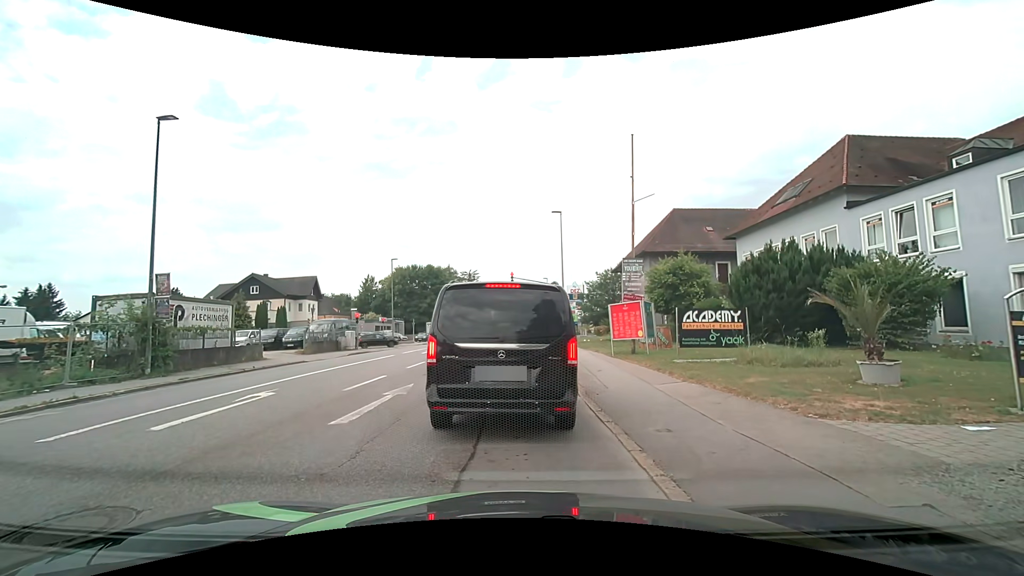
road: tertiary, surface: asphalt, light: Day
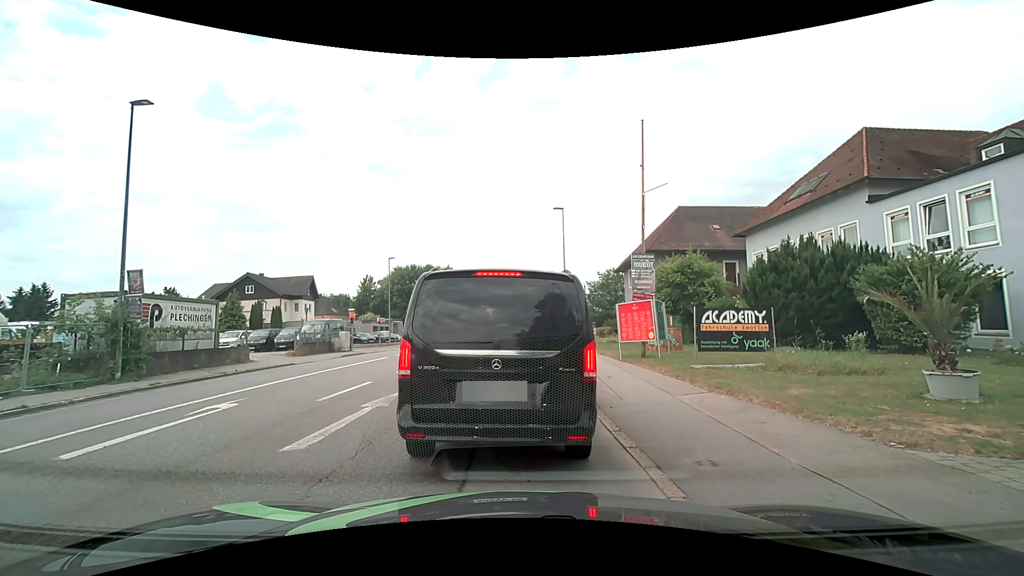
(0.0, +1.4) m; 0°
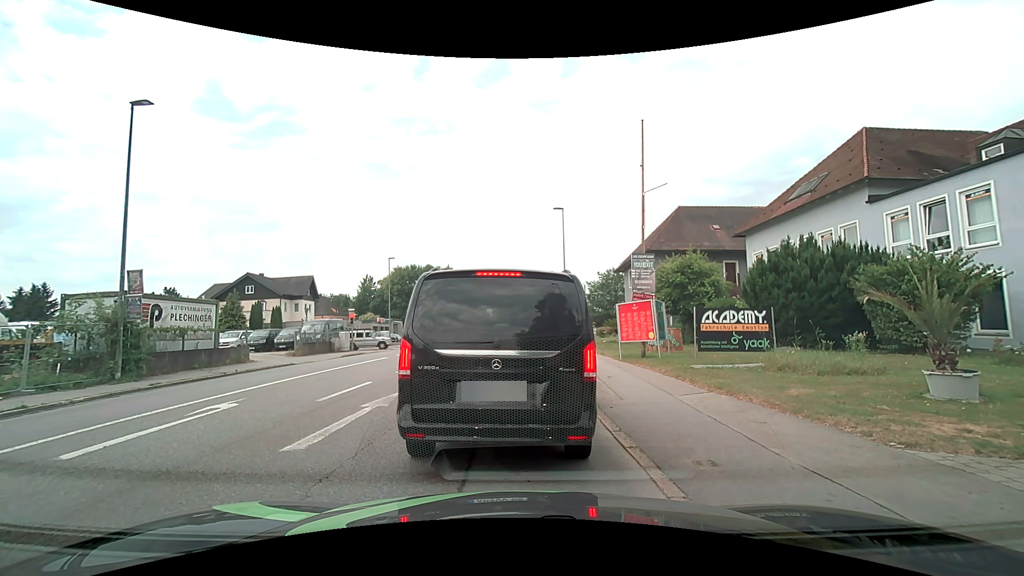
(0.0, 0.0) m; 0°
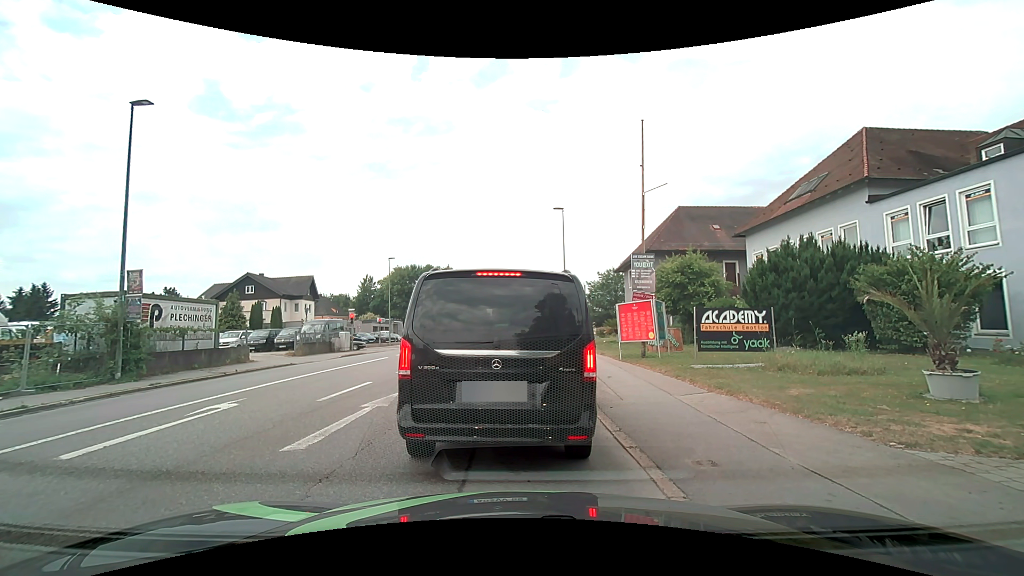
(0.0, 0.0) m; 0°
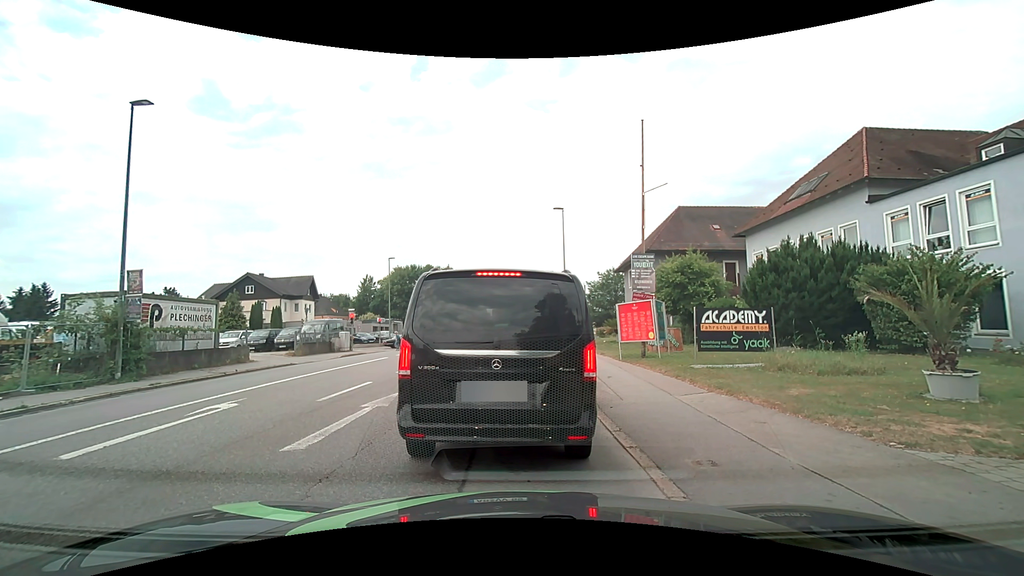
(0.0, 0.0) m; 0°
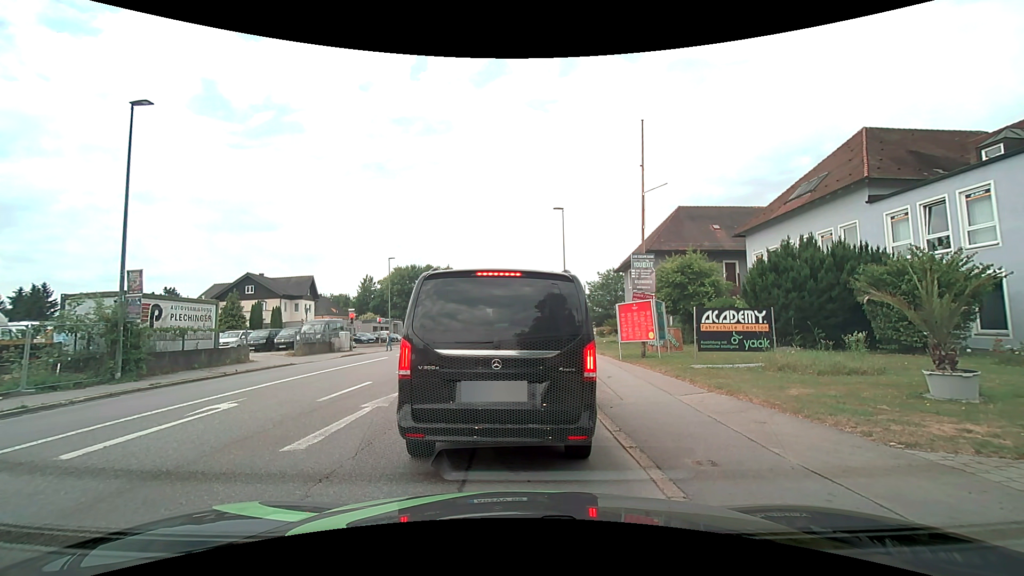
(0.0, 0.0) m; 0°
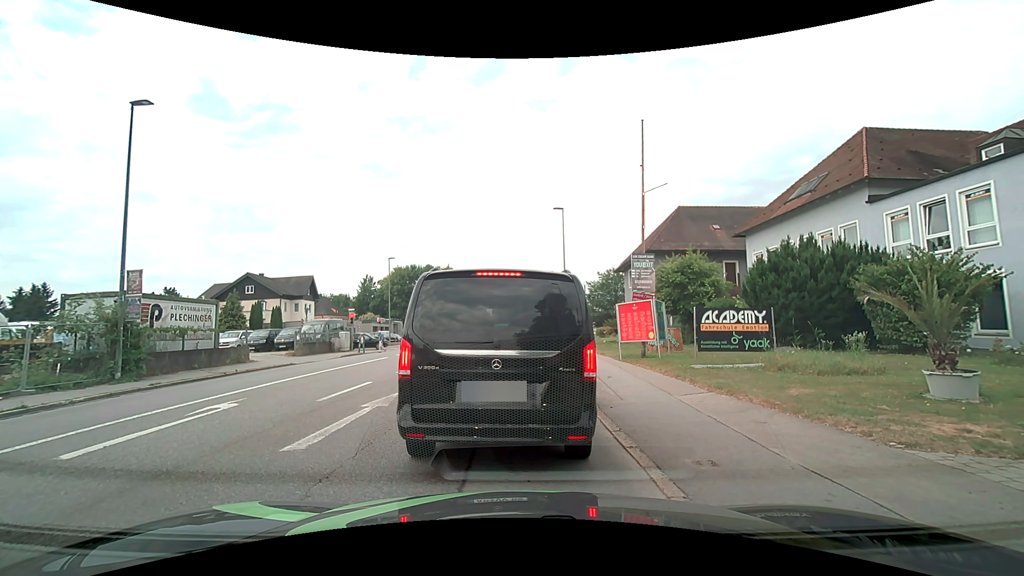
(0.0, 0.0) m; 0°
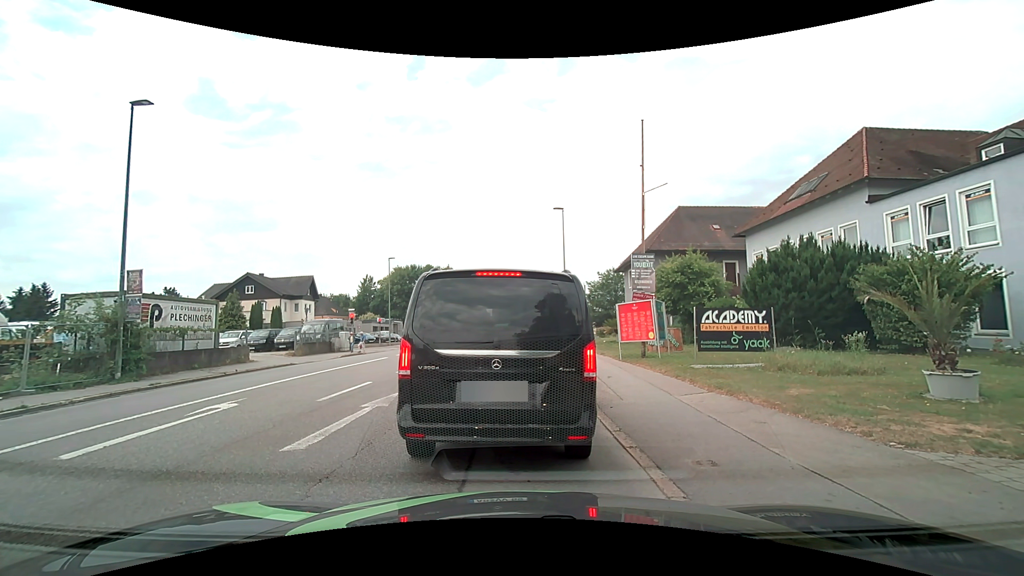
(0.0, 0.0) m; 0°
